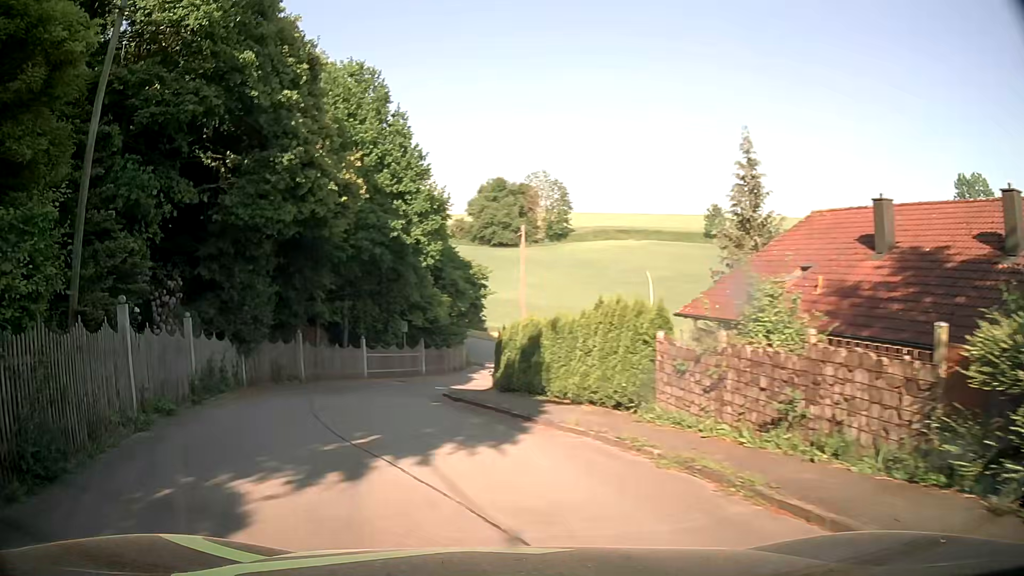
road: residential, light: Day
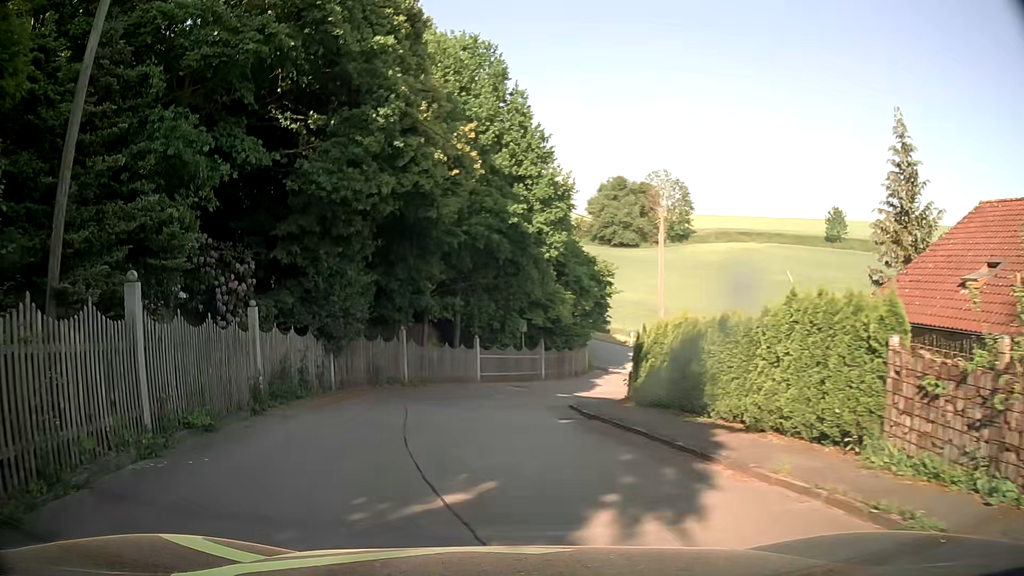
(-0.3, +3.6) m; -9°
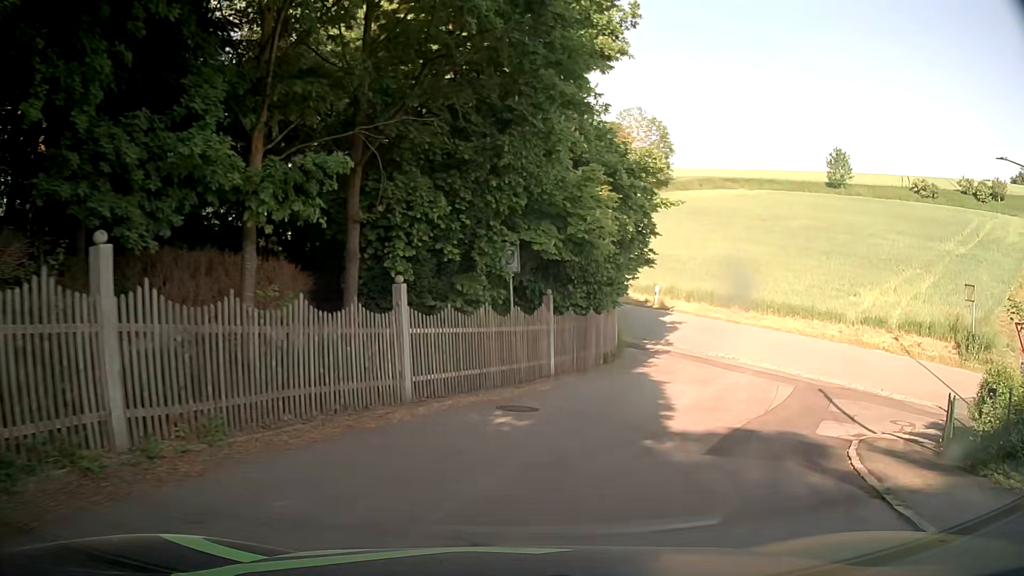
(-0.7, +19.9) m; +3°
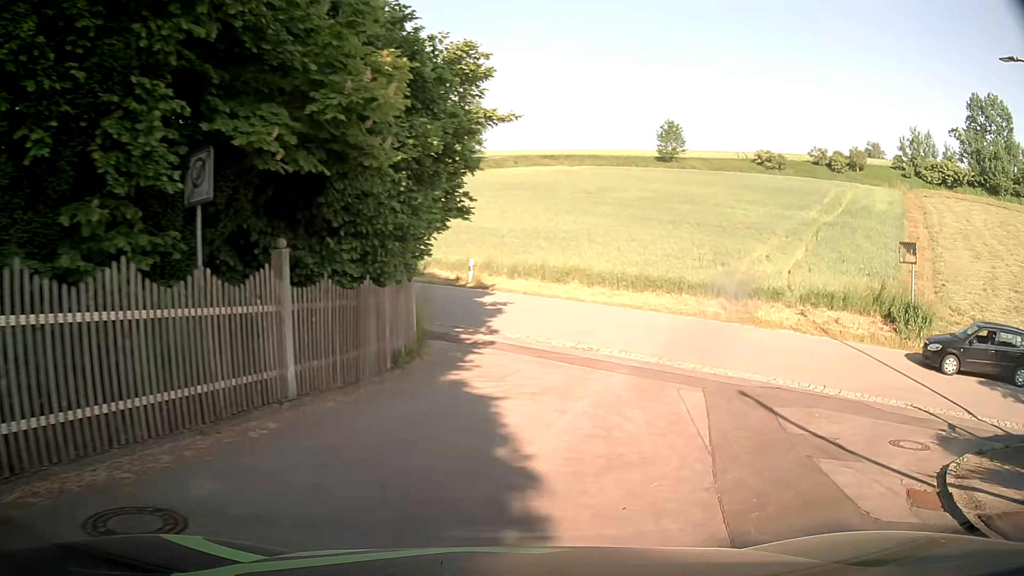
(+1.1, +7.8) m; +18°
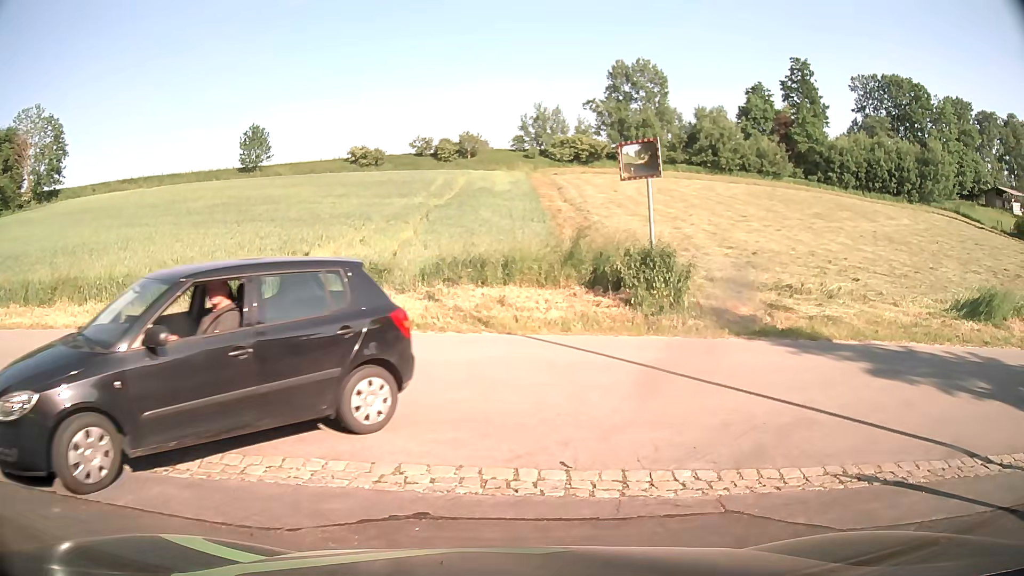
(+2.8, +10.1) m; +36°
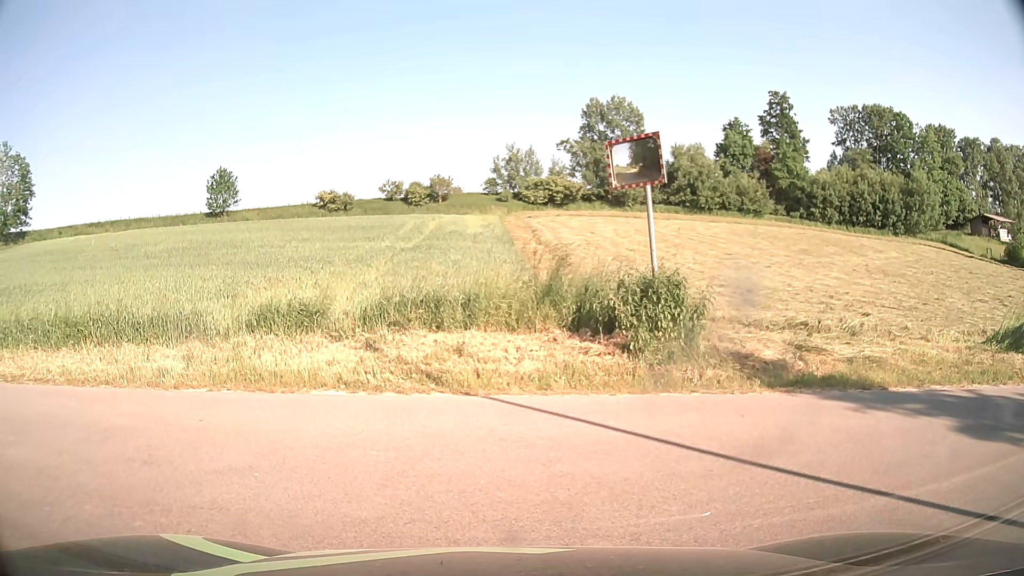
(0.0, +2.7) m; 0°
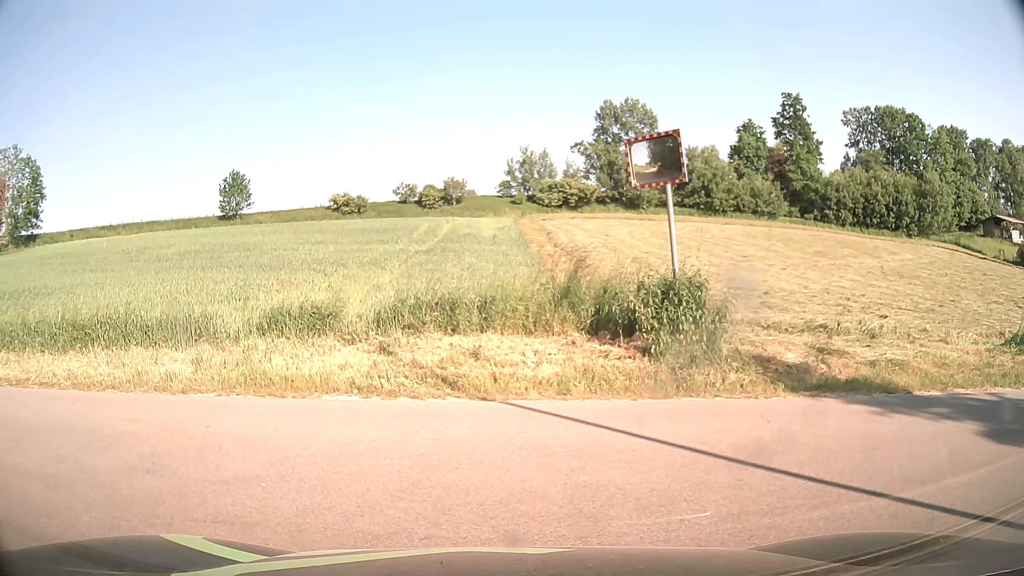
(0.0, +0.2) m; 0°
